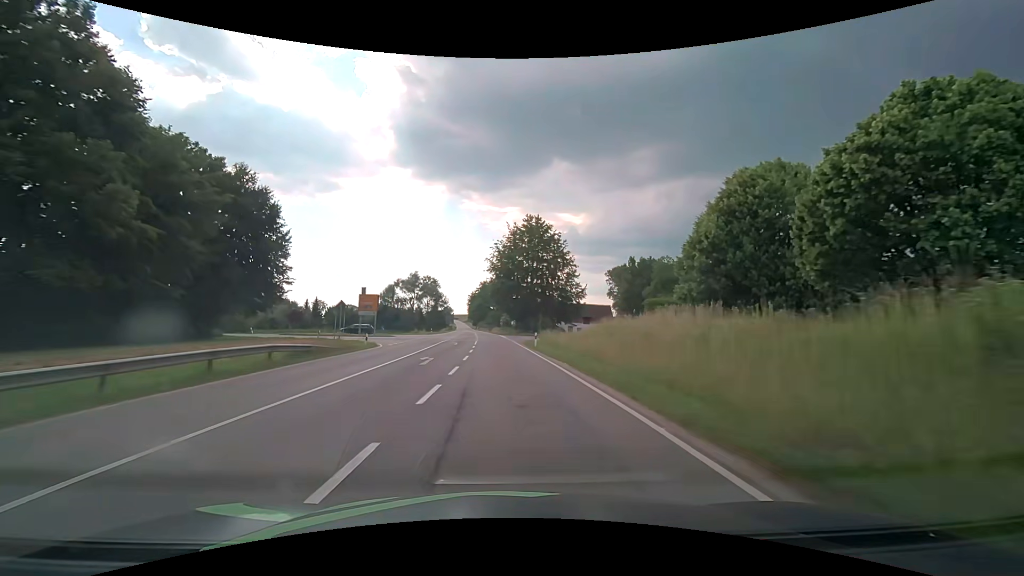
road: secondary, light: Day
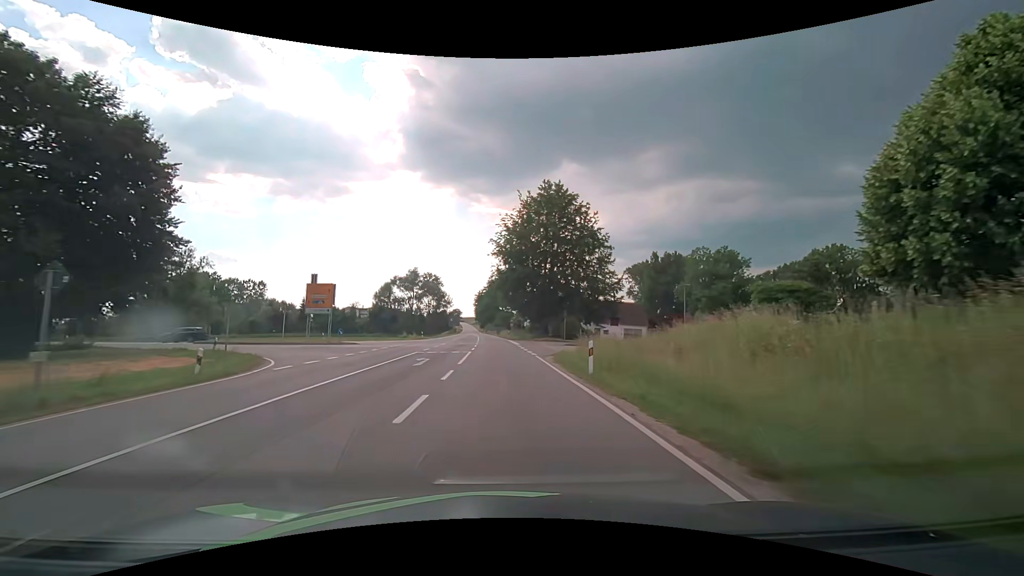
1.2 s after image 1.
(-0.1, +19.9) m; -1°
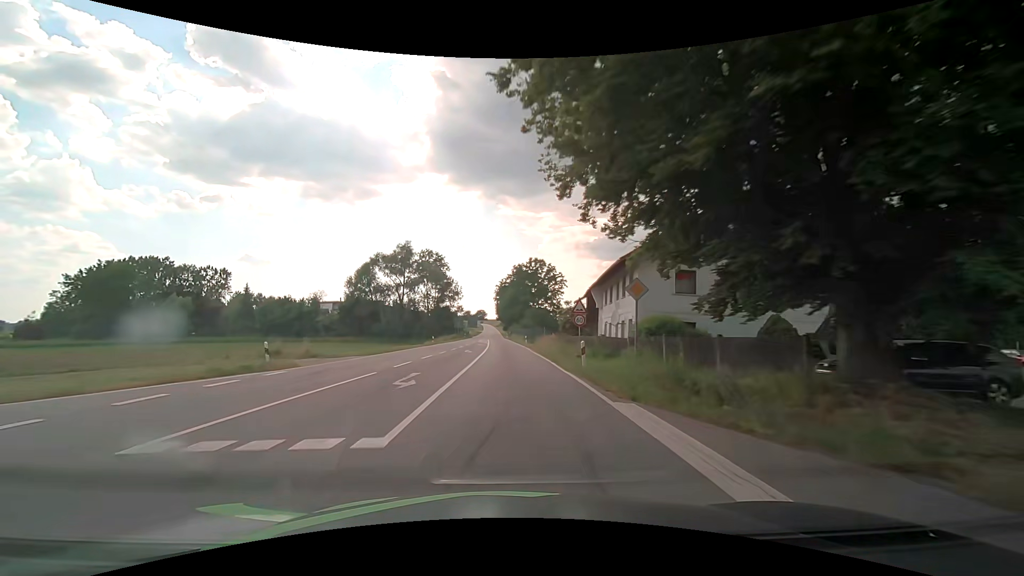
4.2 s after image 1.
(-1.4, +51.1) m; -3°
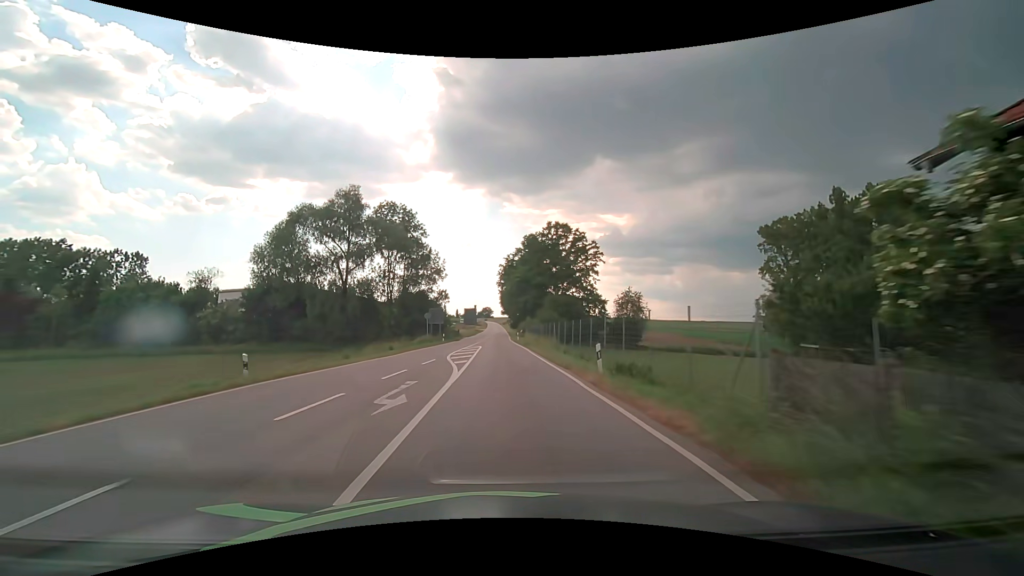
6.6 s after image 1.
(-0.4, +41.6) m; -1°
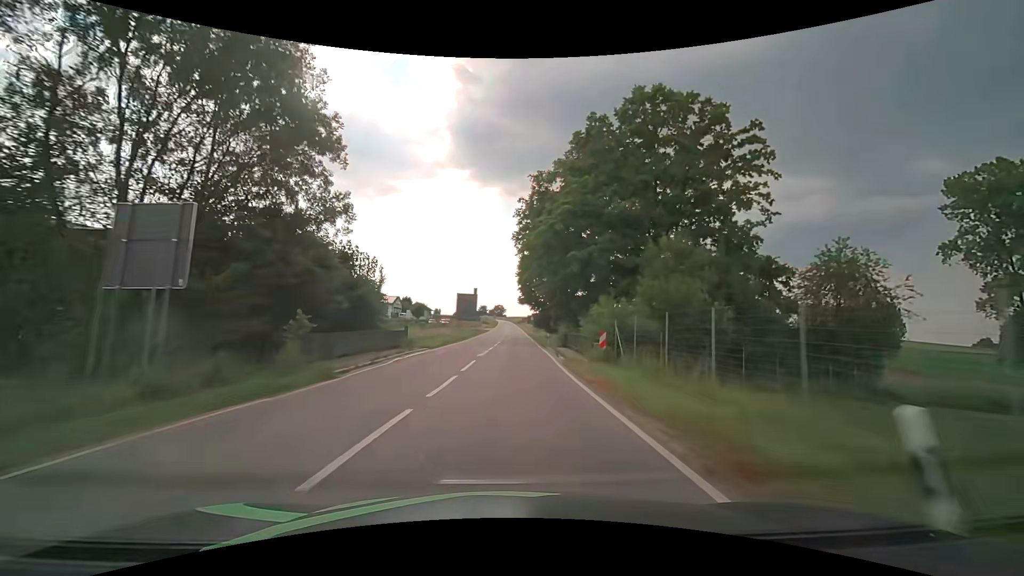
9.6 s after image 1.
(-1.1, +51.6) m; -2°
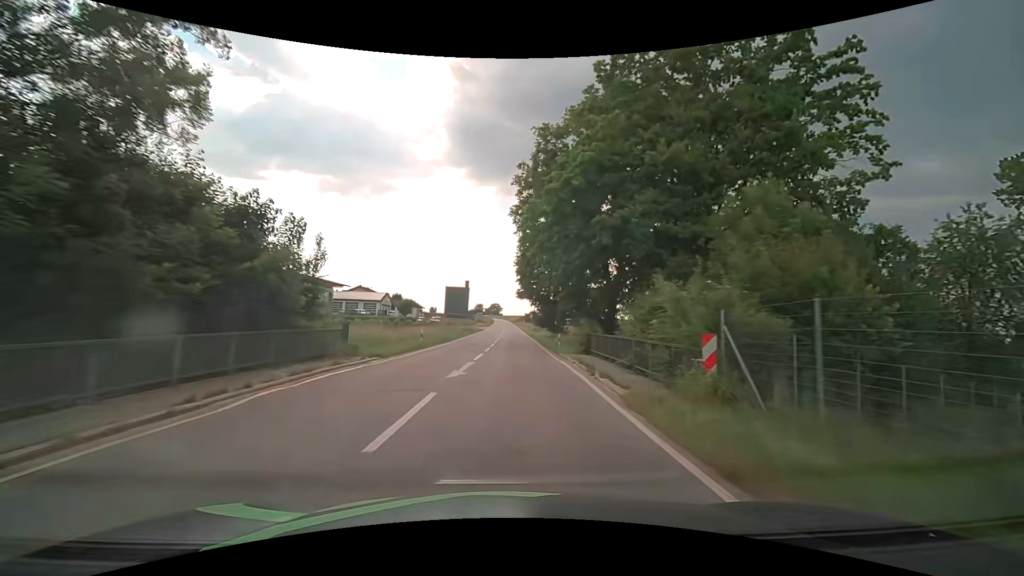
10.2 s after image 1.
(0.0, +10.5) m; 0°
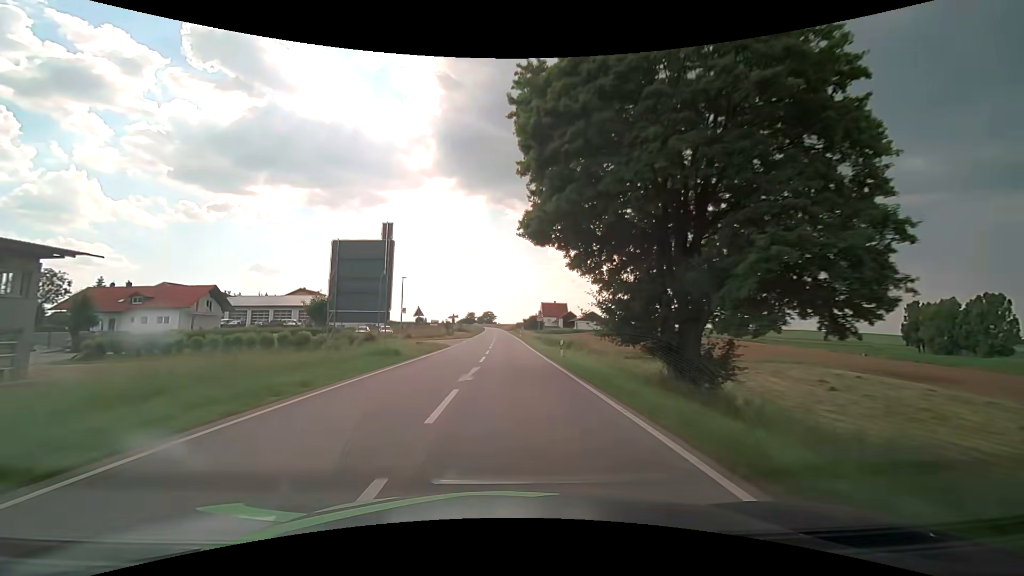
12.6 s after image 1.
(+0.5, +42.3) m; +1°
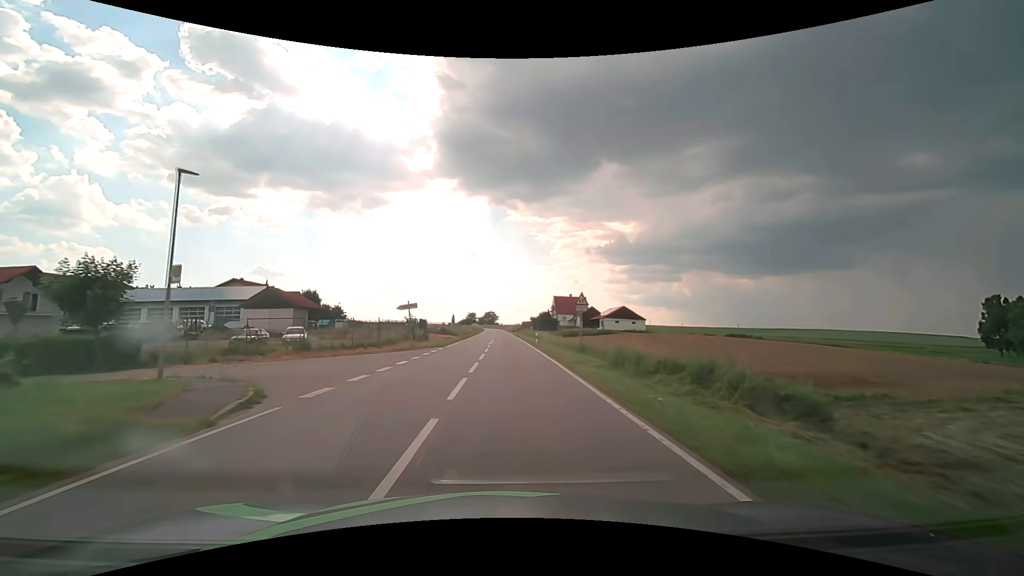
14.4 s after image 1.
(0.0, +32.3) m; 0°
(0, +10) (0, +20) (0, +30) (0, +40) (0, +50) (0, +60) (-1, +70) (-1, +80) (-1, +90) (-1, +100) m
